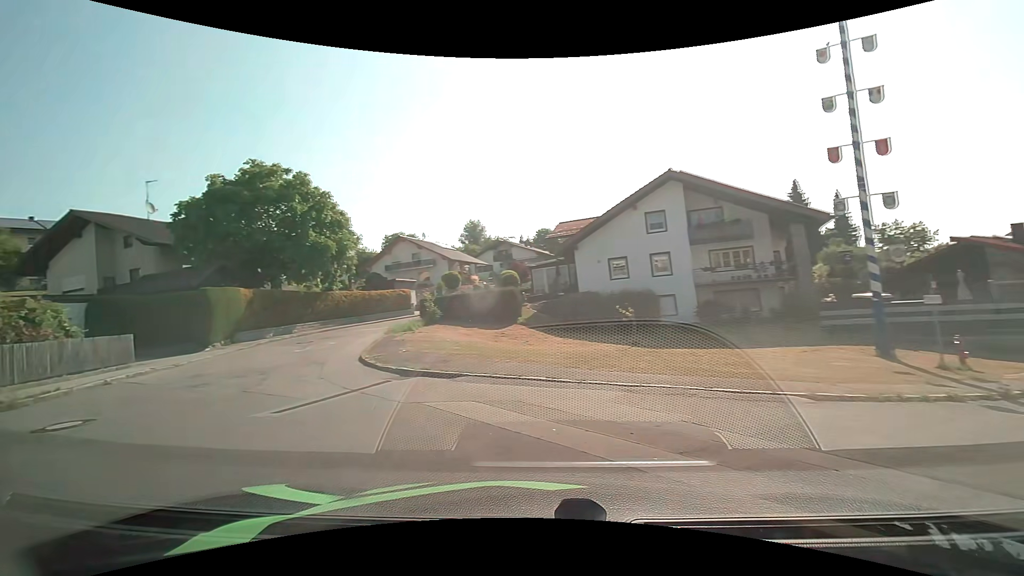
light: Day
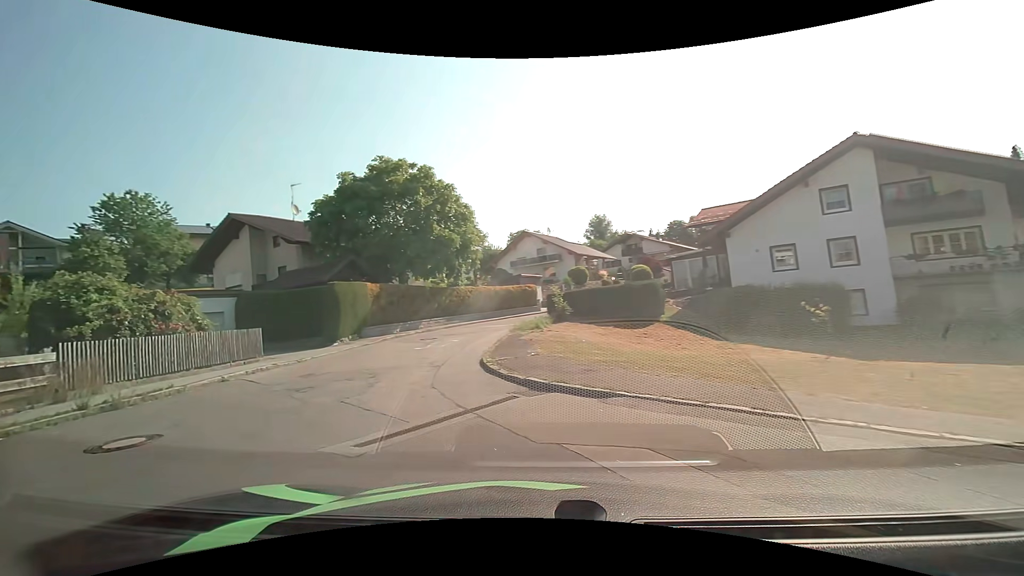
(-0.4, +2.8) m; -14°
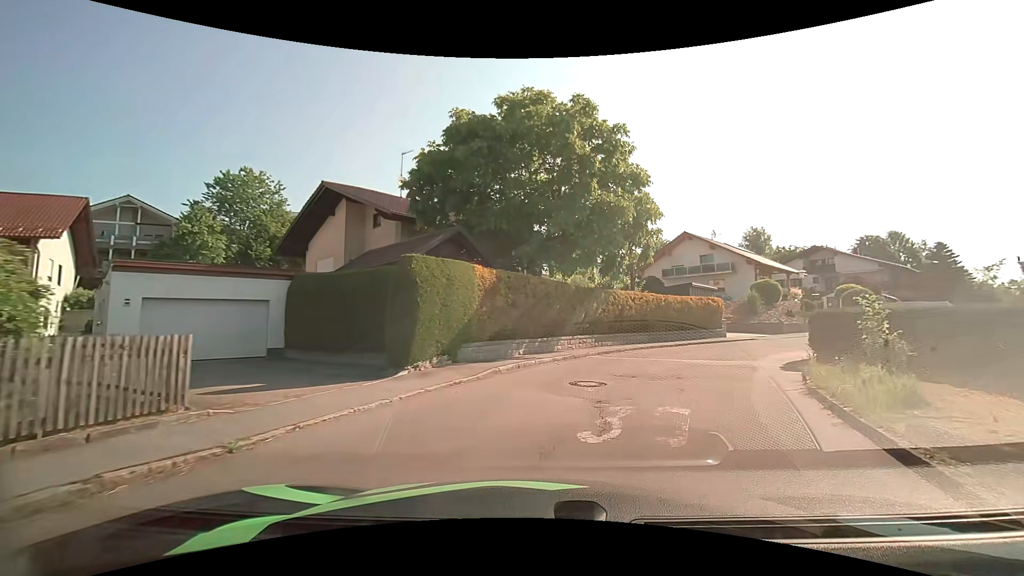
(-3.3, +11.7) m; -14°
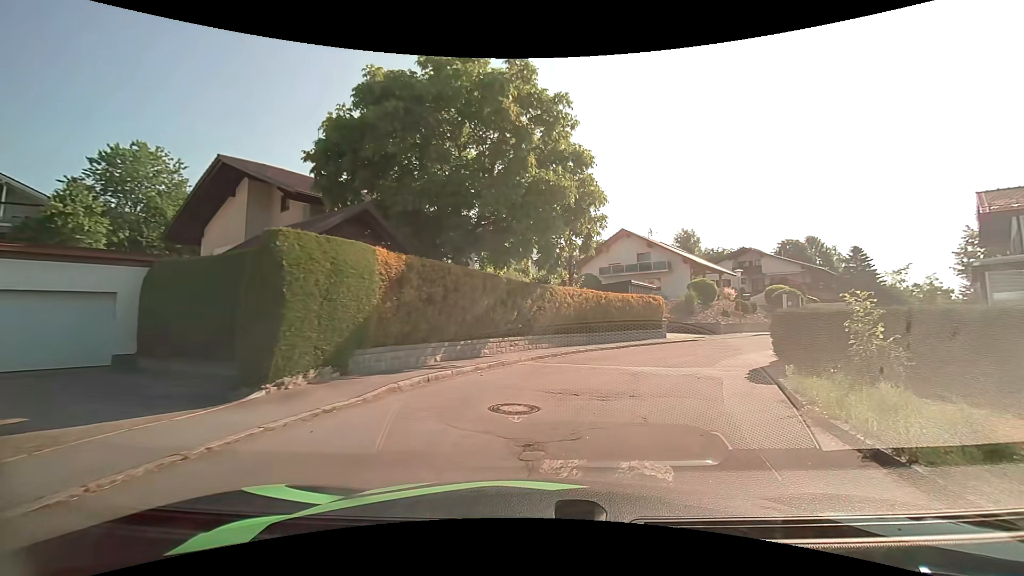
(+0.2, +3.0) m; +6°
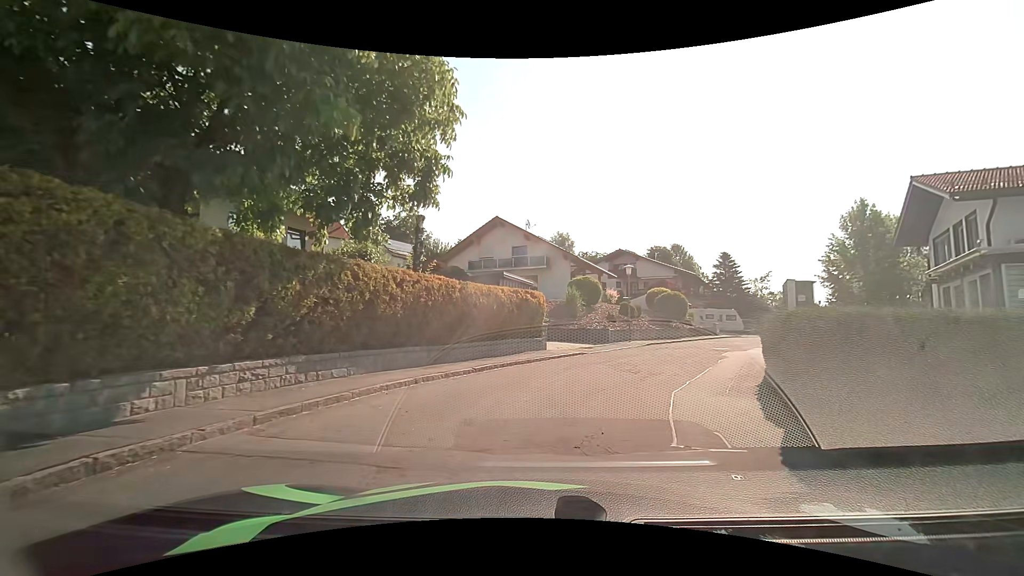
(+1.5, +8.6) m; +16°
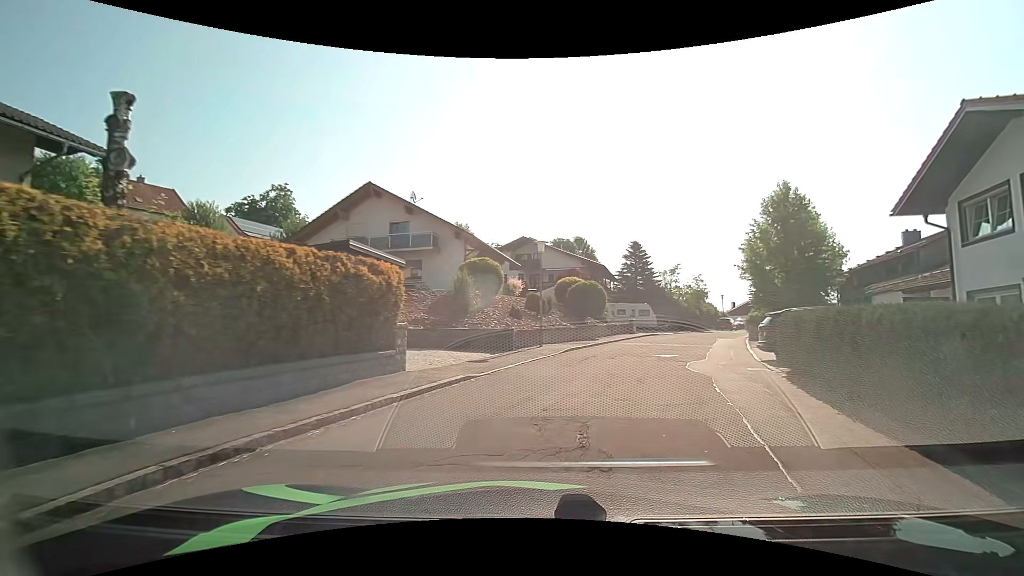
(+0.5, +9.1) m; +10°
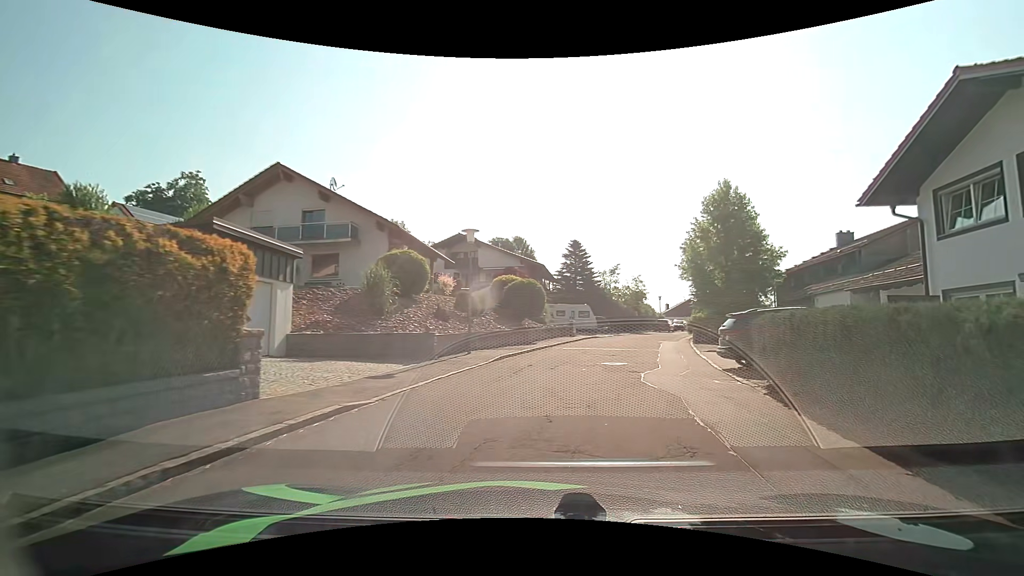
(+0.2, +3.2) m; +8°
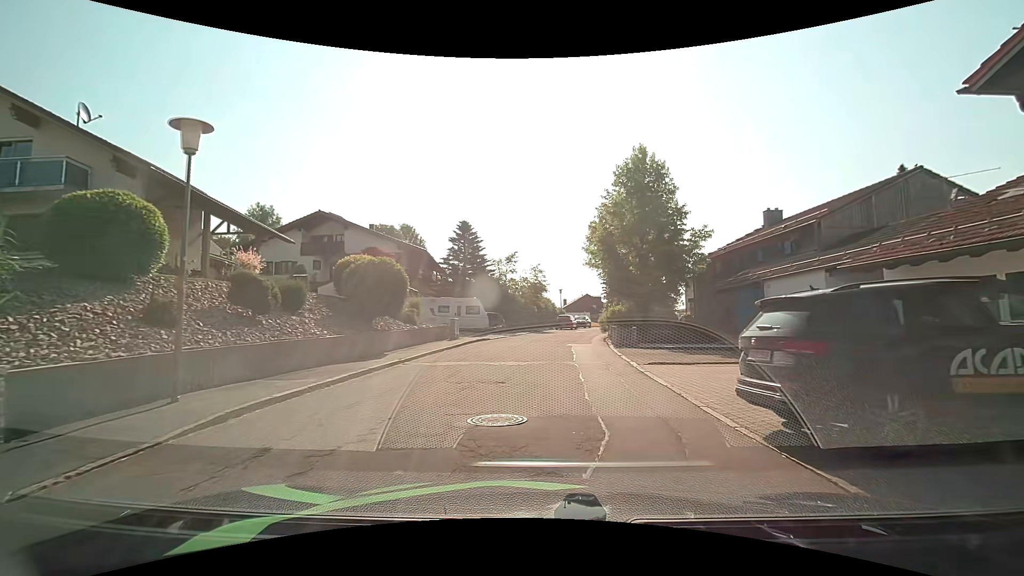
(+1.1, +9.2) m; +10°
